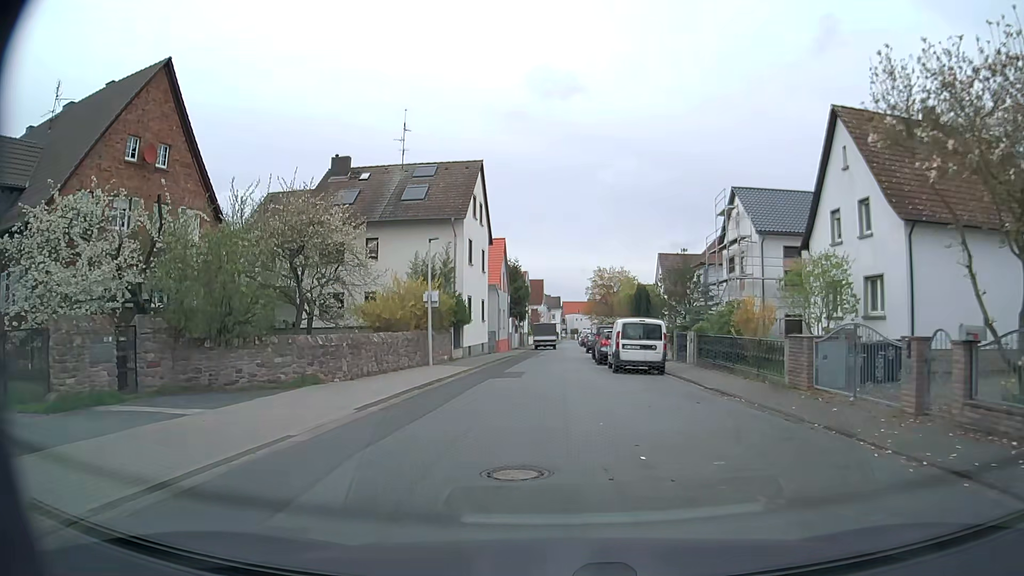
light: Day
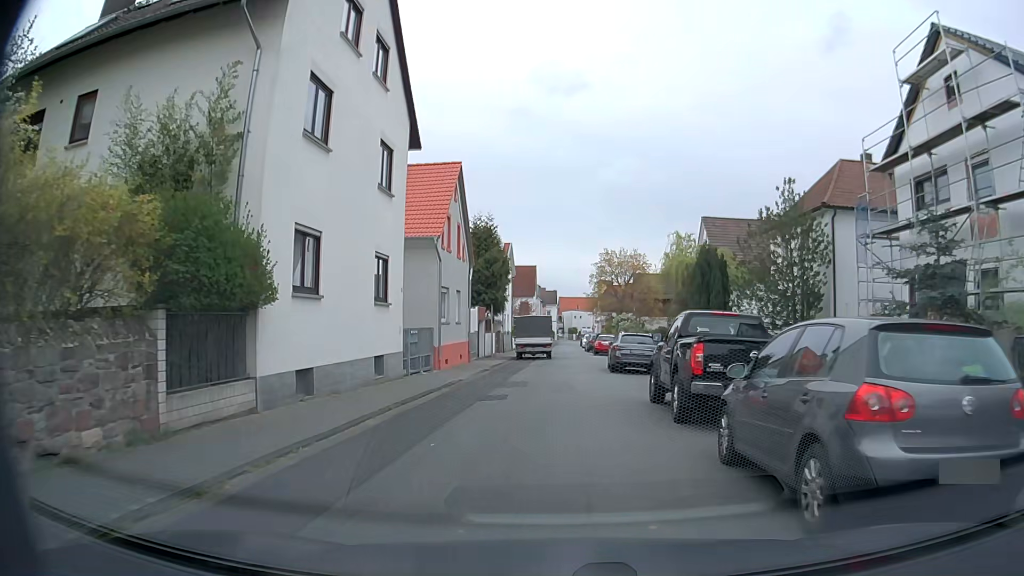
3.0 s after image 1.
(+0.1, +23.9) m; +1°
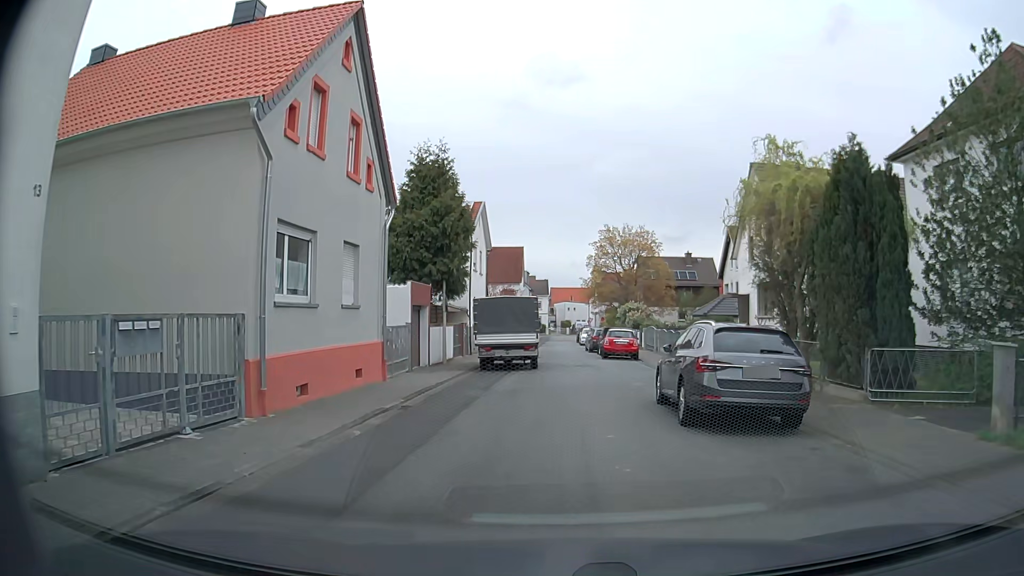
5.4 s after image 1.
(+0.1, +14.9) m; 0°
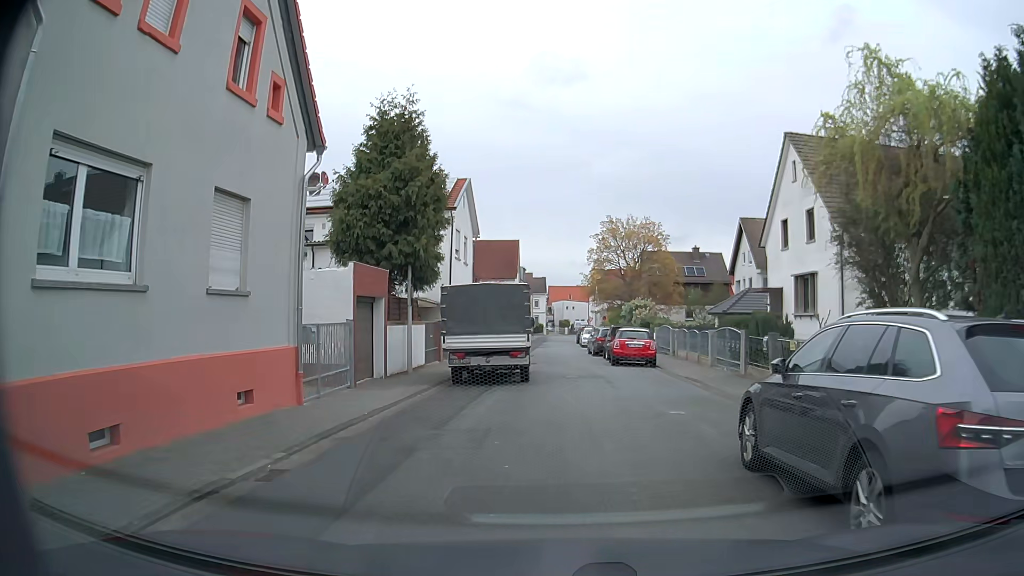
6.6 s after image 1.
(+0.1, +5.9) m; +1°
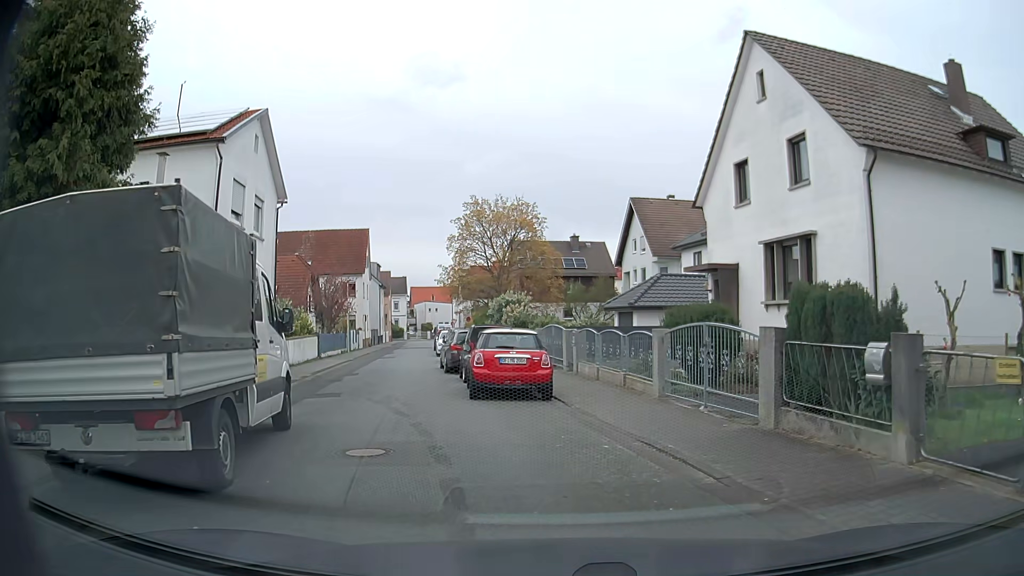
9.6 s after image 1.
(+0.7, +11.4) m; +11°
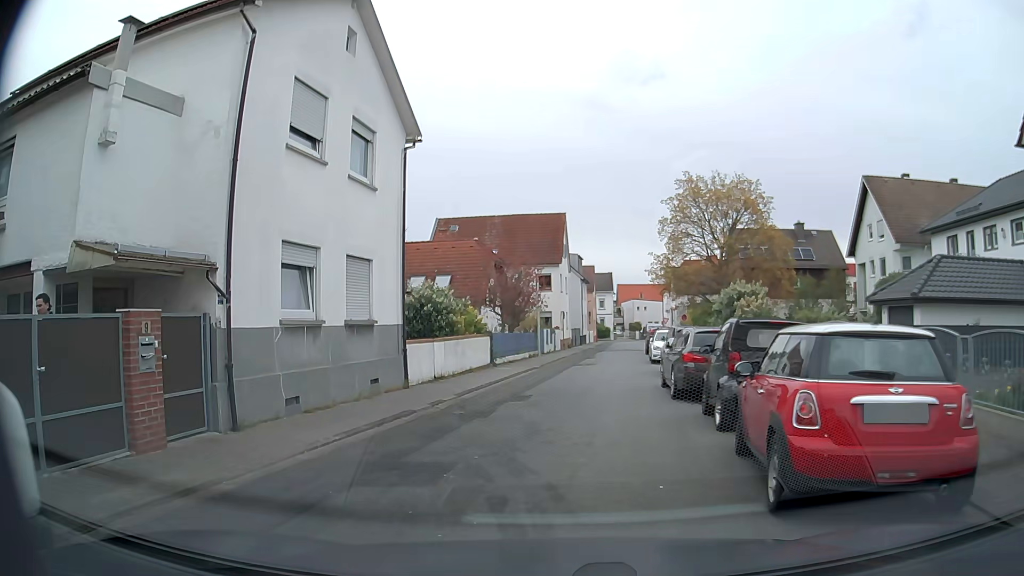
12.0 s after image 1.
(-1.2, +8.7) m; -18°
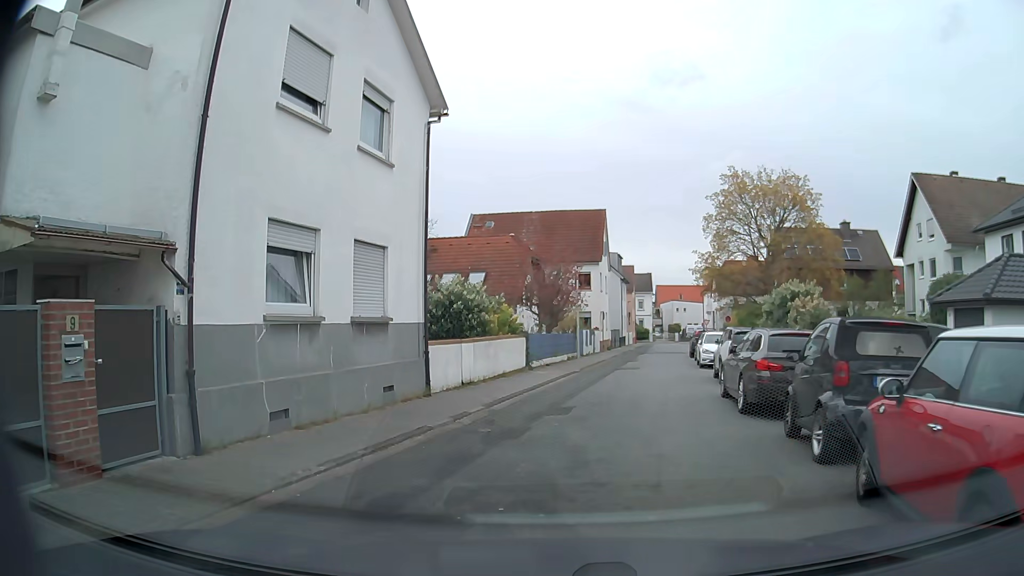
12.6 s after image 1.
(0.0, +2.2) m; -1°
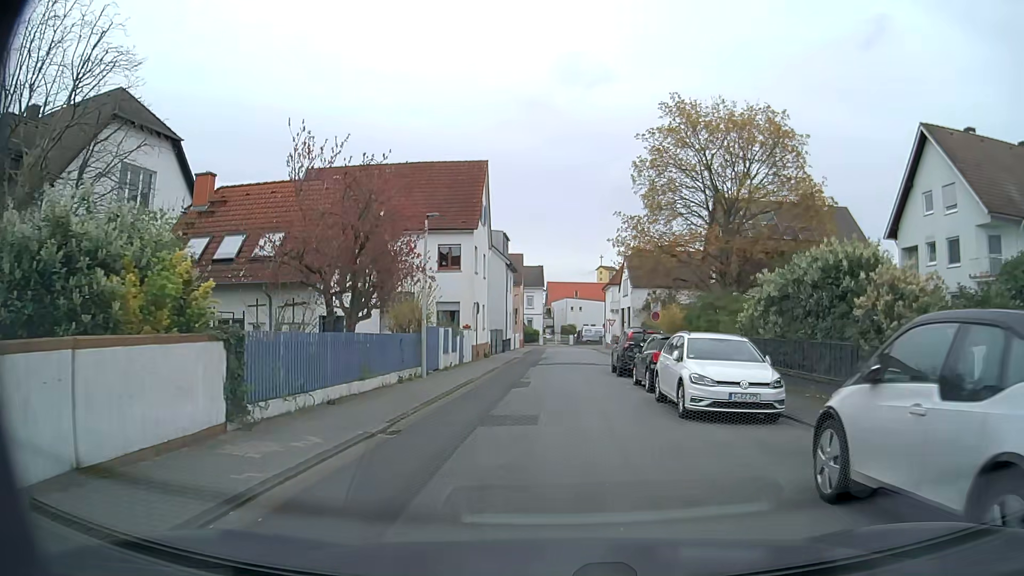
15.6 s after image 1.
(+1.1, +16.1) m; +8°
